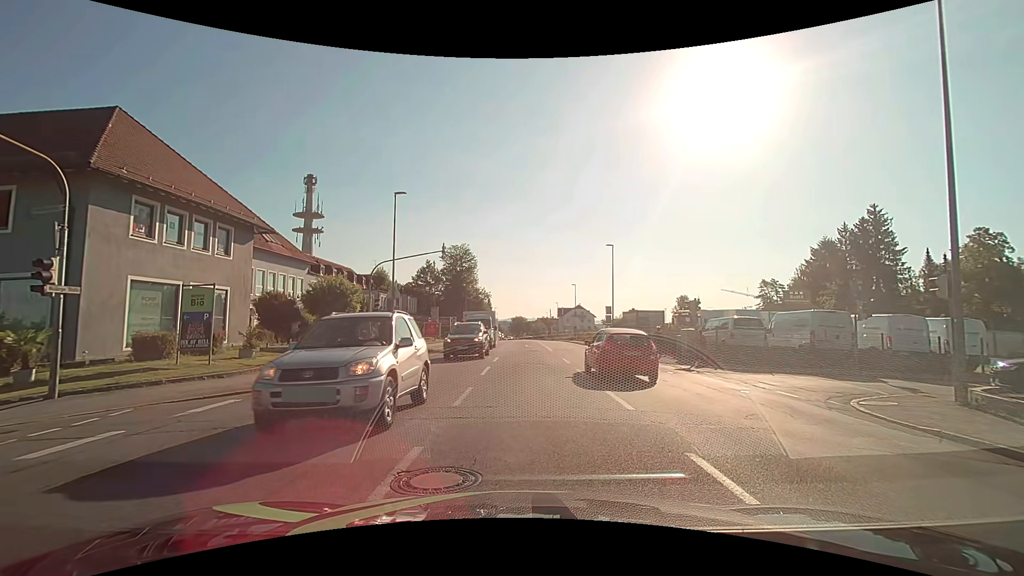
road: tertiary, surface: asphalt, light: Day
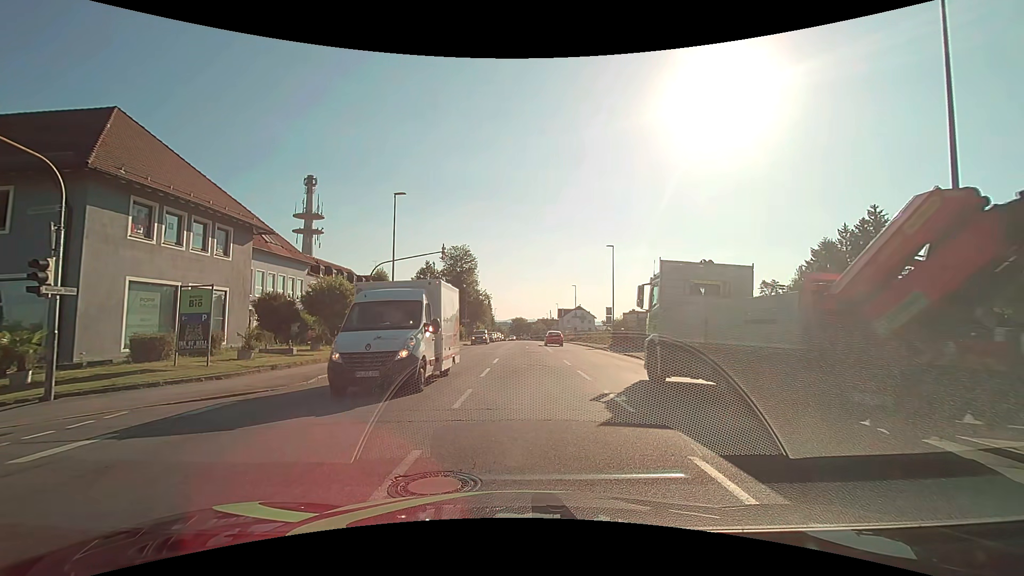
(0.0, +0.2) m; 0°
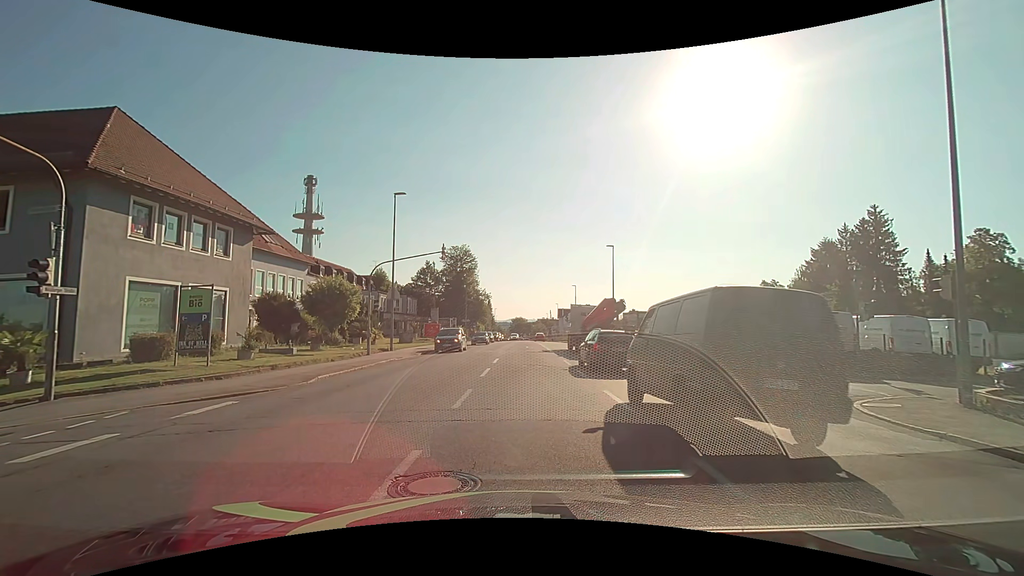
(0.0, 0.0) m; 0°
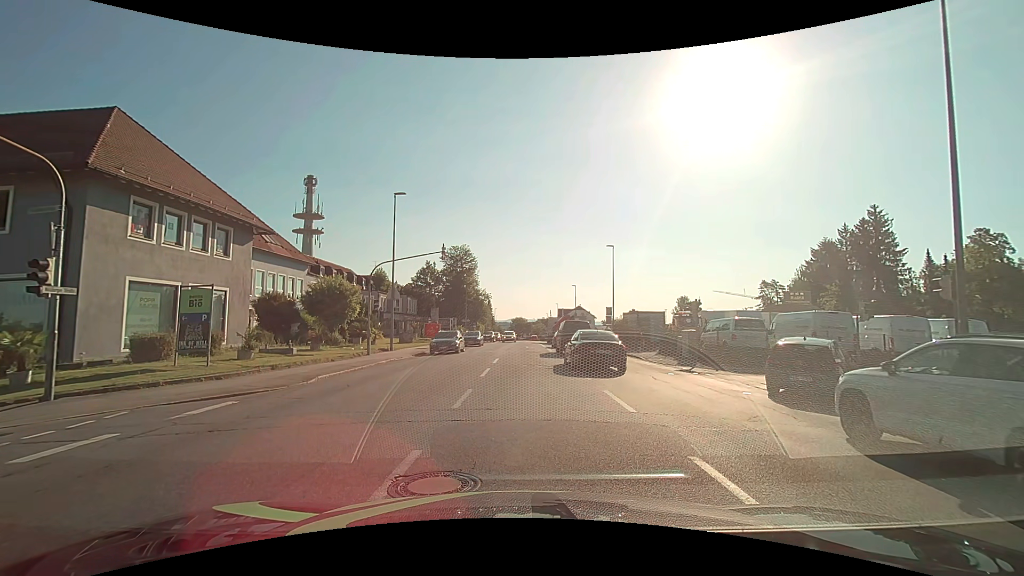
(0.0, 0.0) m; 0°
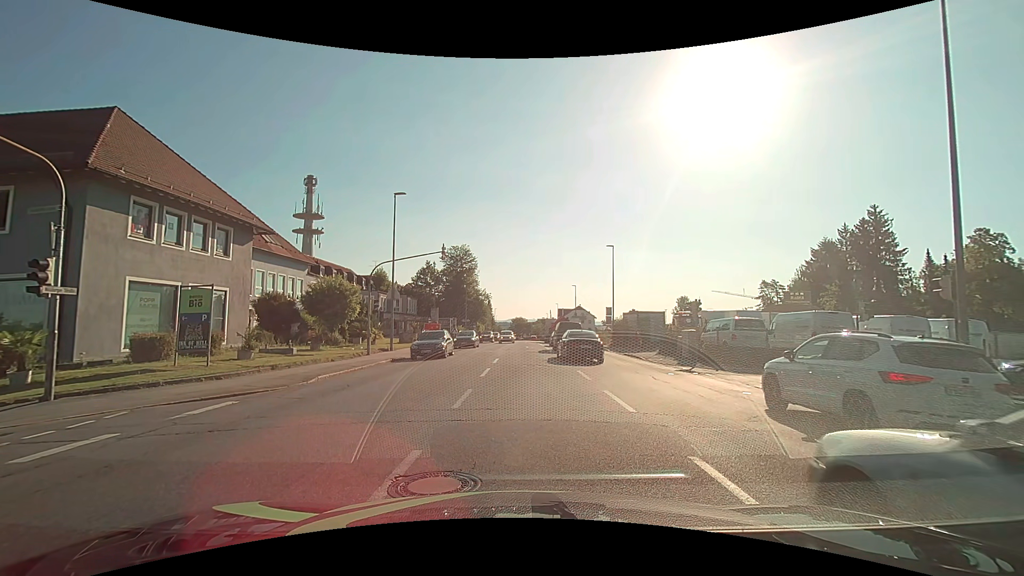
(0.0, 0.0) m; 0°
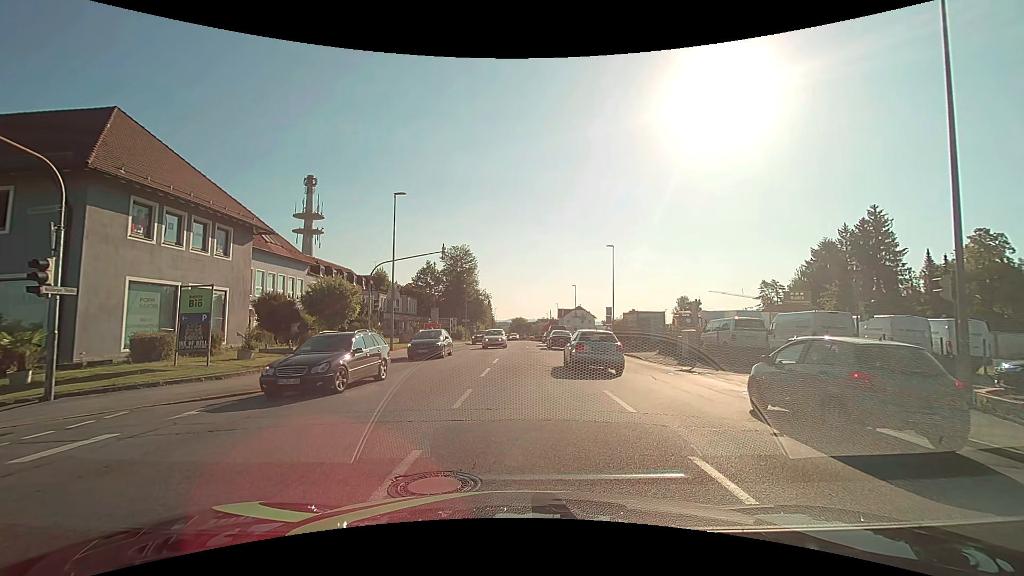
(0.0, 0.0) m; 0°
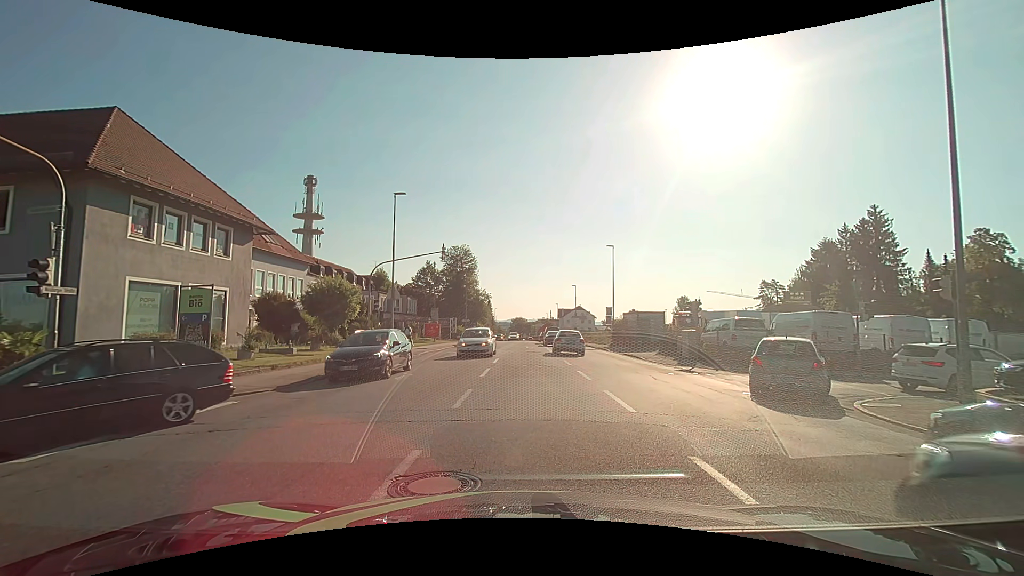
(0.0, 0.0) m; 0°
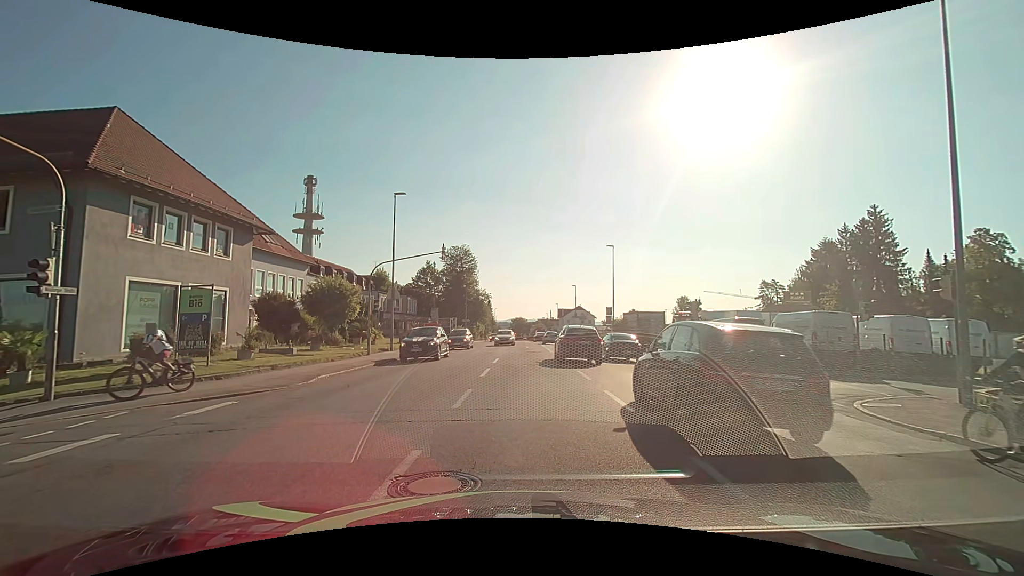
(0.0, 0.0) m; 0°
